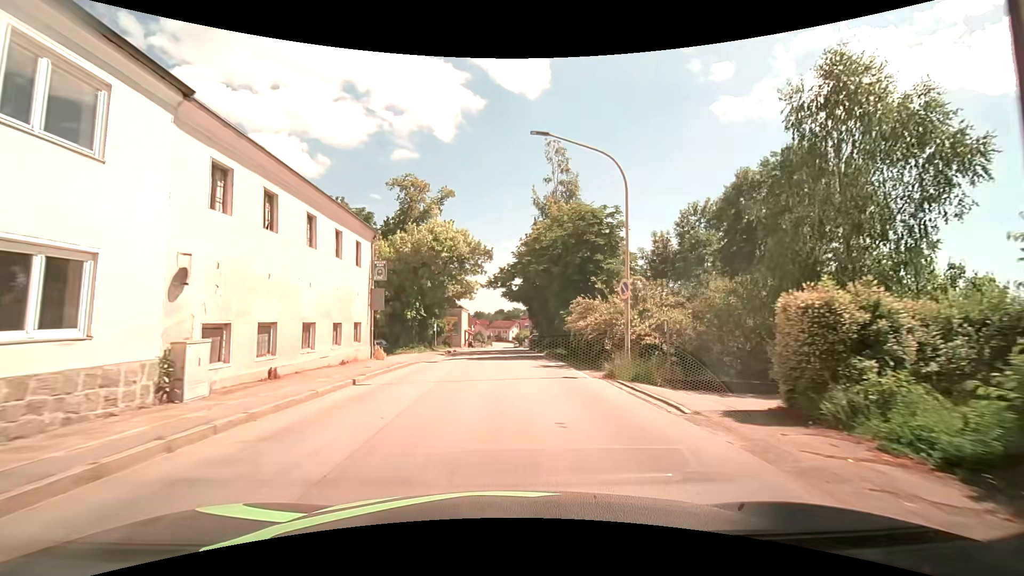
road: secondary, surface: asphalt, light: Day
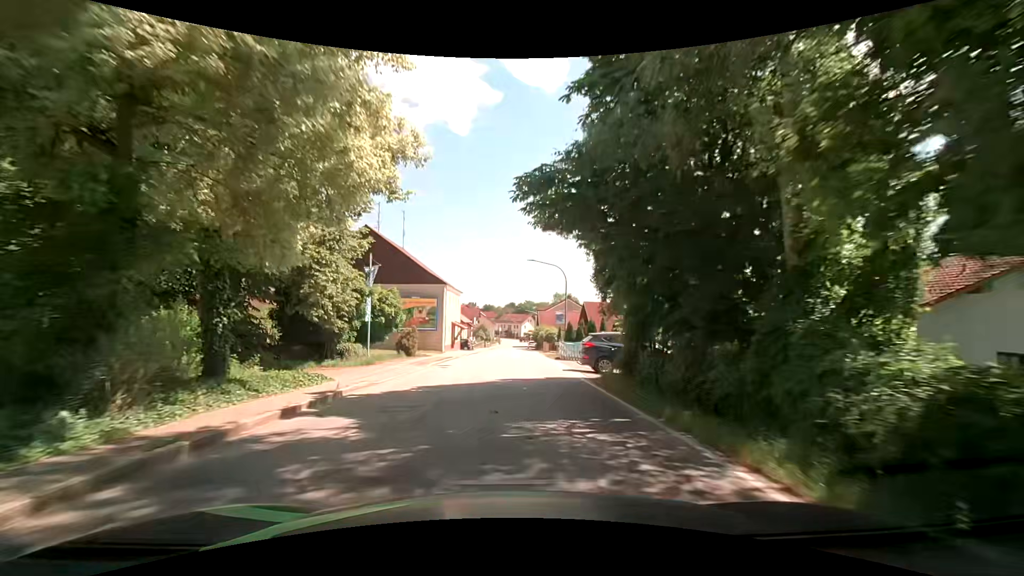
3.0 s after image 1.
(-0.2, +31.6) m; -1°
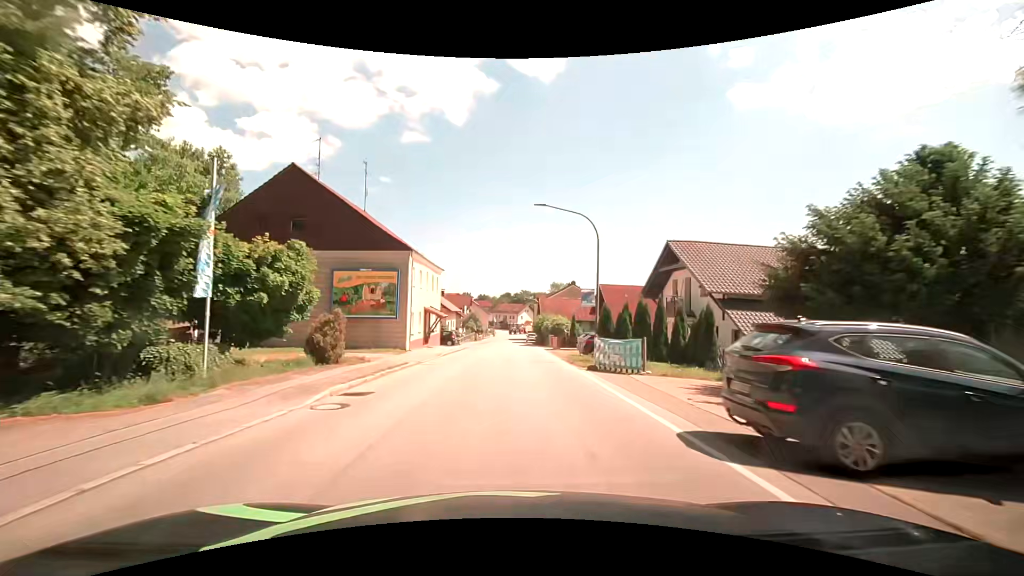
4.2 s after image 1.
(-0.1, +14.1) m; +1°
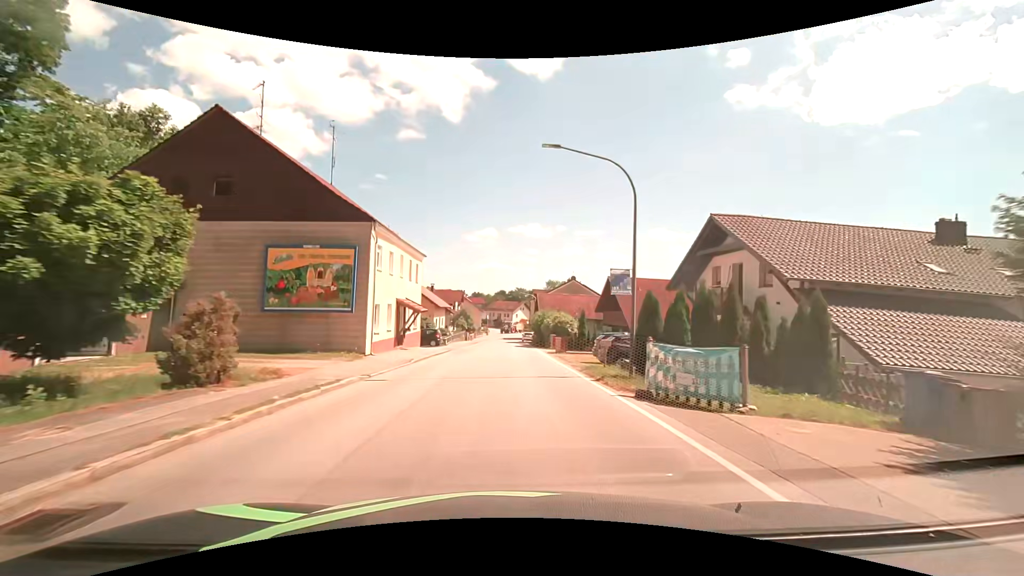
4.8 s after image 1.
(0.0, +7.3) m; -1°
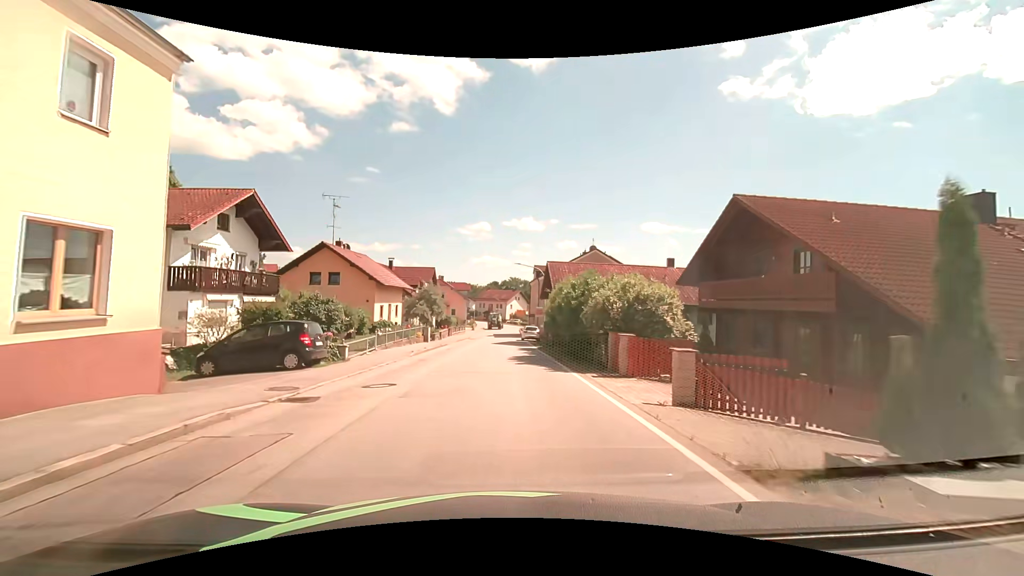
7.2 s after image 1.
(+0.7, +26.5) m; +2°
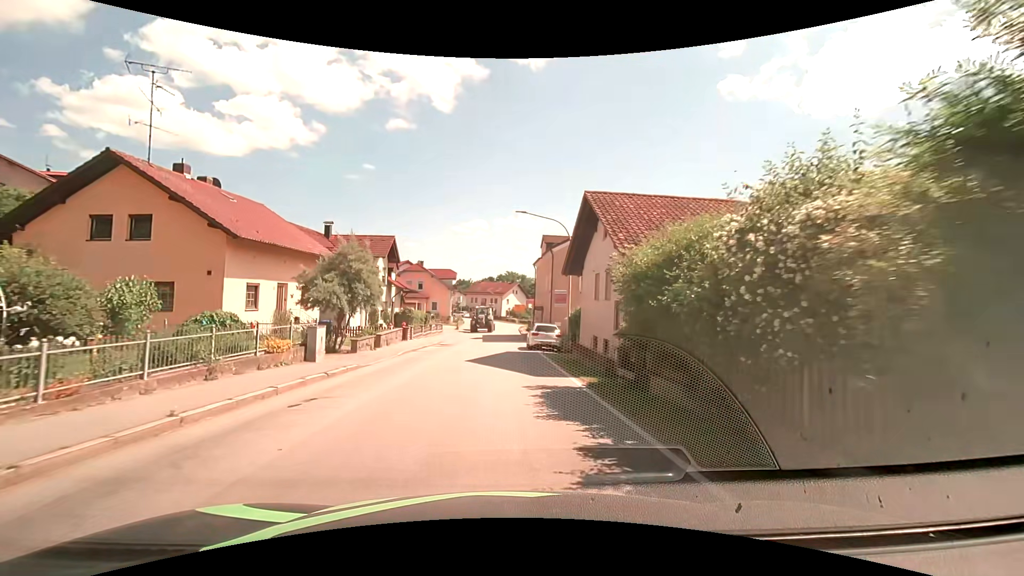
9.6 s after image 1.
(0.0, +20.4) m; 0°
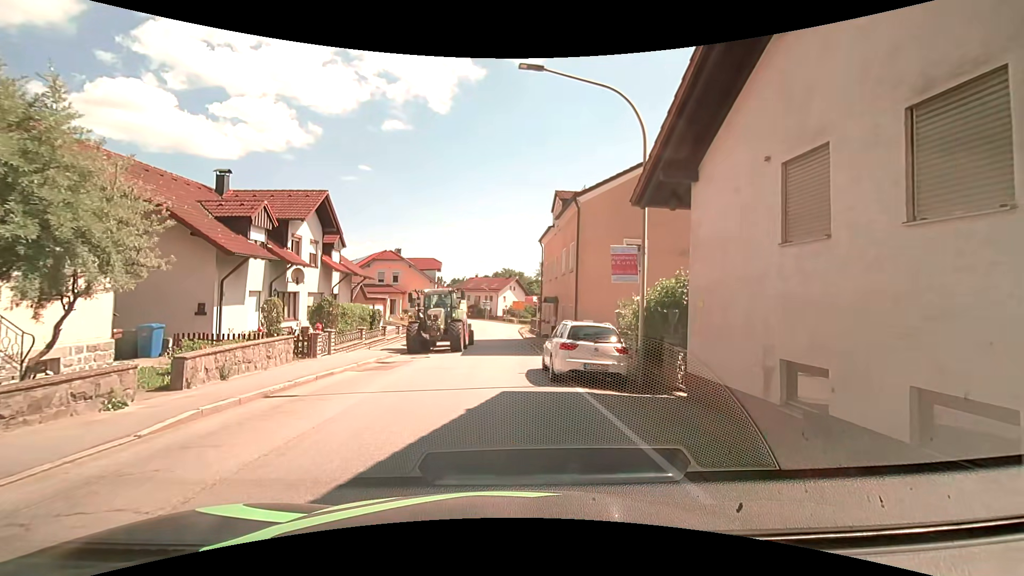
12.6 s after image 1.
(+0.1, +14.2) m; +1°
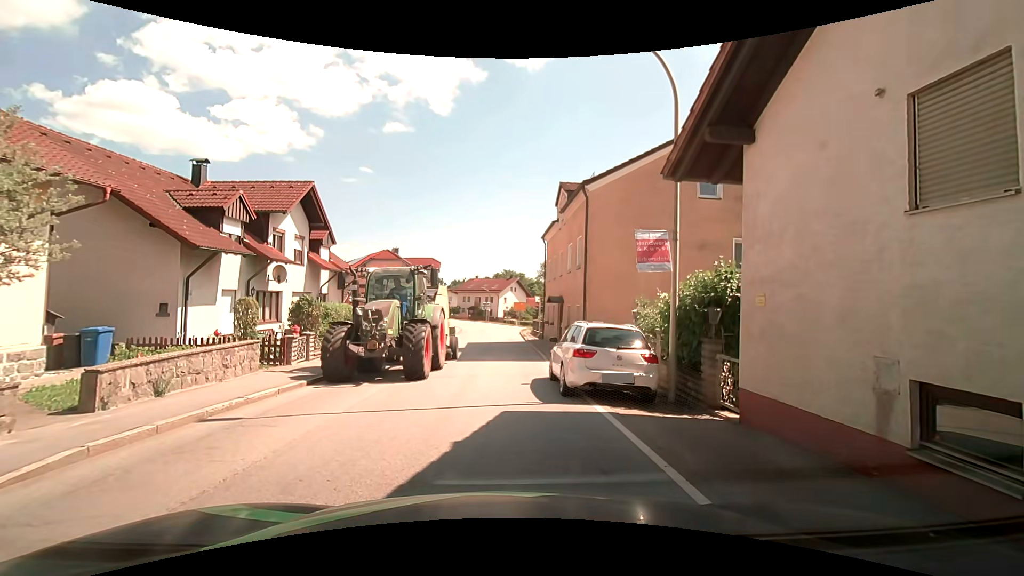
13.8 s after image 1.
(0.0, +1.9) m; -1°
(-1, +10) (-2, +20) (-1, +30) (-1, +40) (-1, +50) (-1, +60) (-2, +70) (-3, +80) (-6, +89) (-9, +99) m
